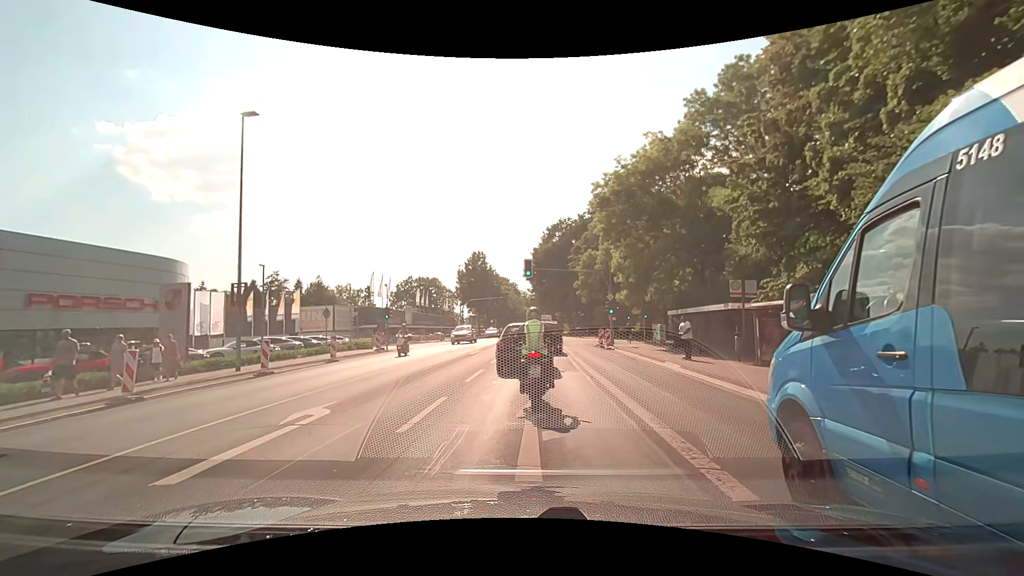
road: secondary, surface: asphalt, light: Day
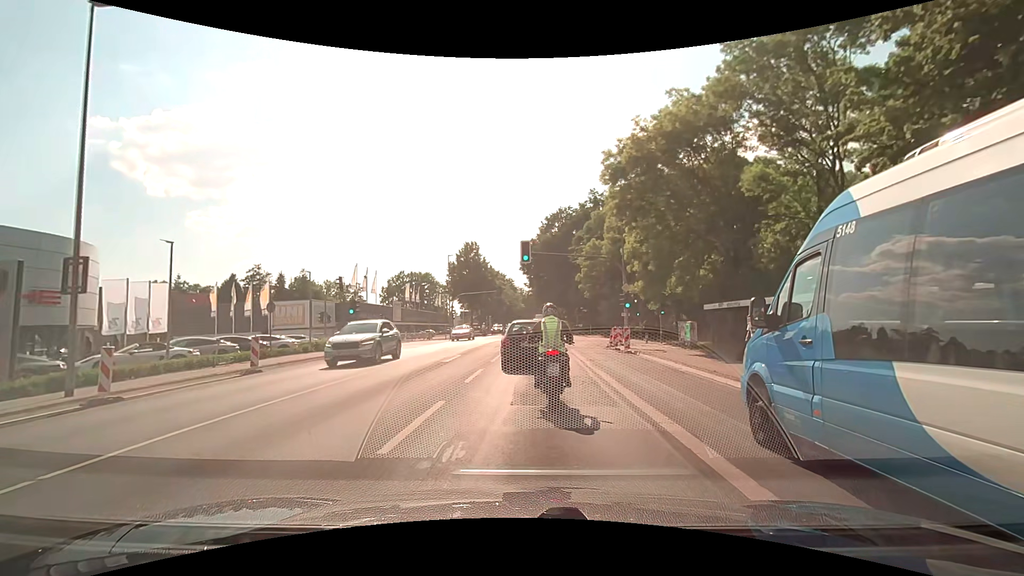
(0.0, +7.2) m; 0°
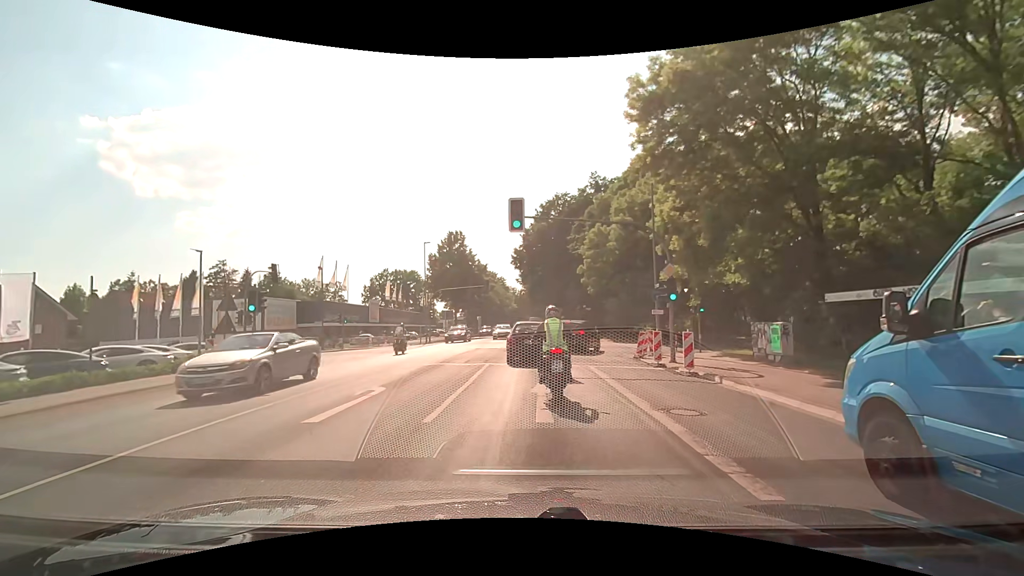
(+0.1, +10.6) m; +2°
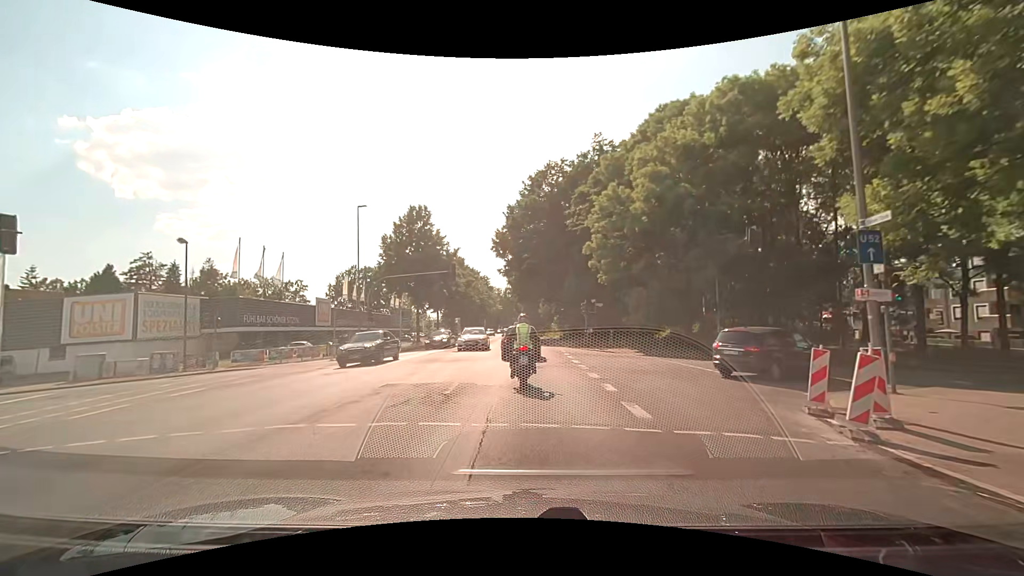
(0.0, +17.1) m; +1°
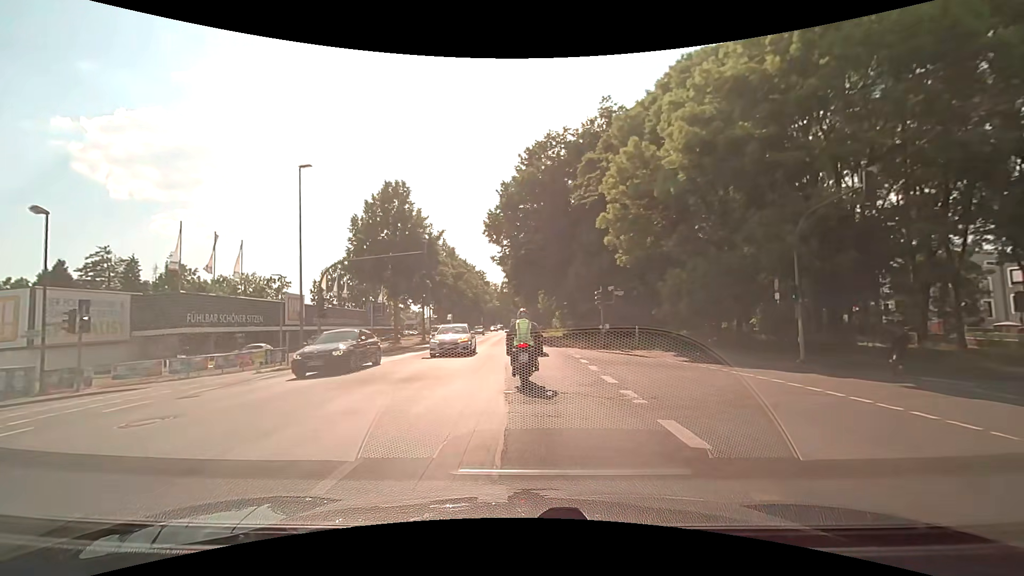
(0.0, +8.6) m; -1°
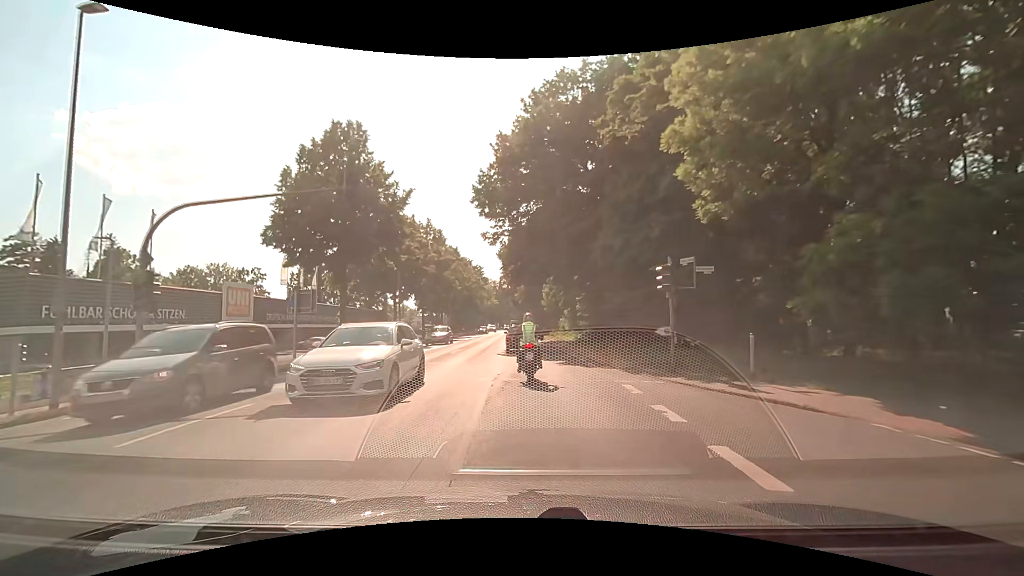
(+0.1, +13.5) m; +1°
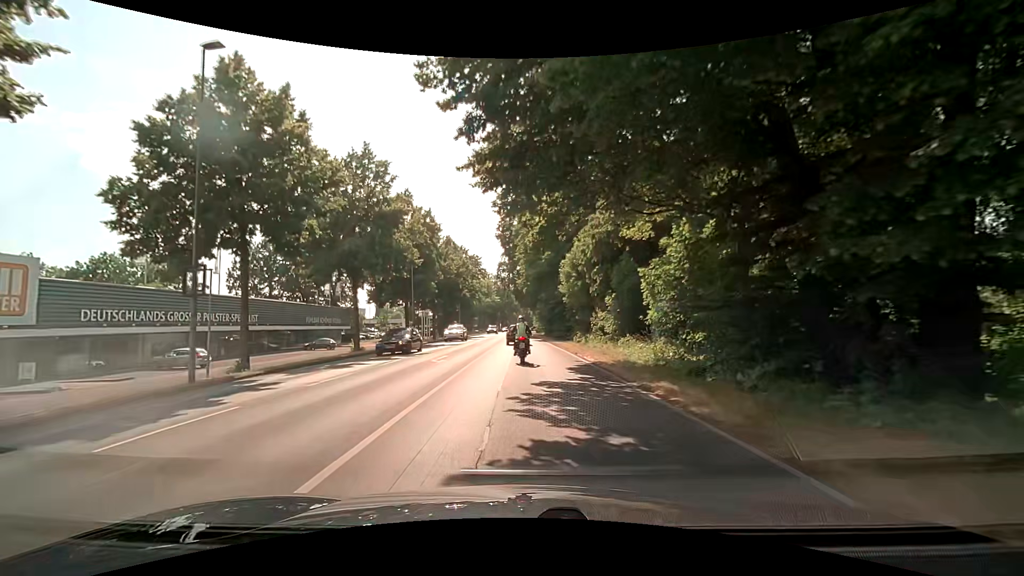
(-0.1, +25.9) m; 0°
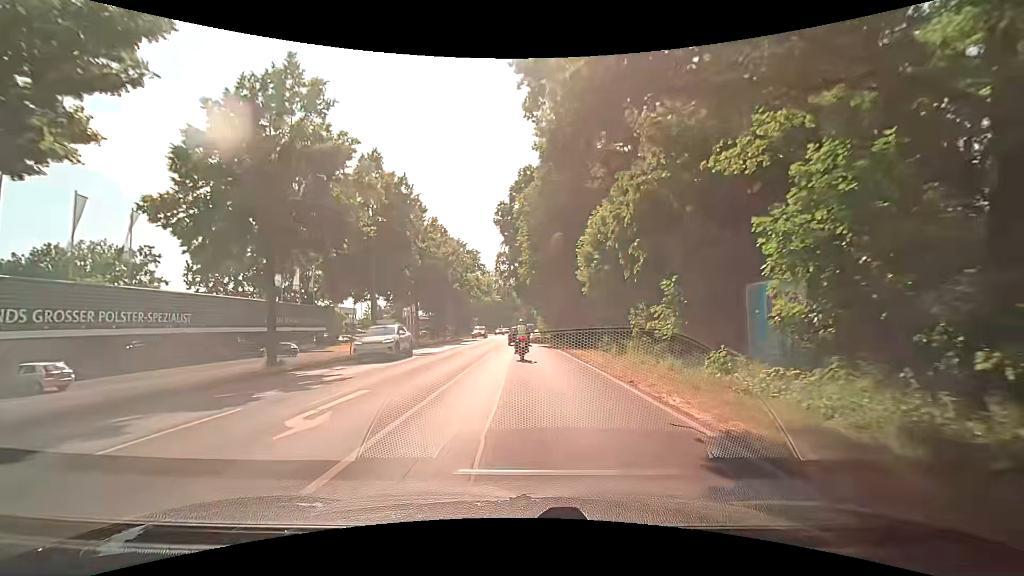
(-0.1, +12.2) m; -1°
(0, +10) (0, +20) (0, +30) (0, +40) (0, +50) (0, +60) (0, +70) (0, +80) (+1, +90) (+1, +100) m
